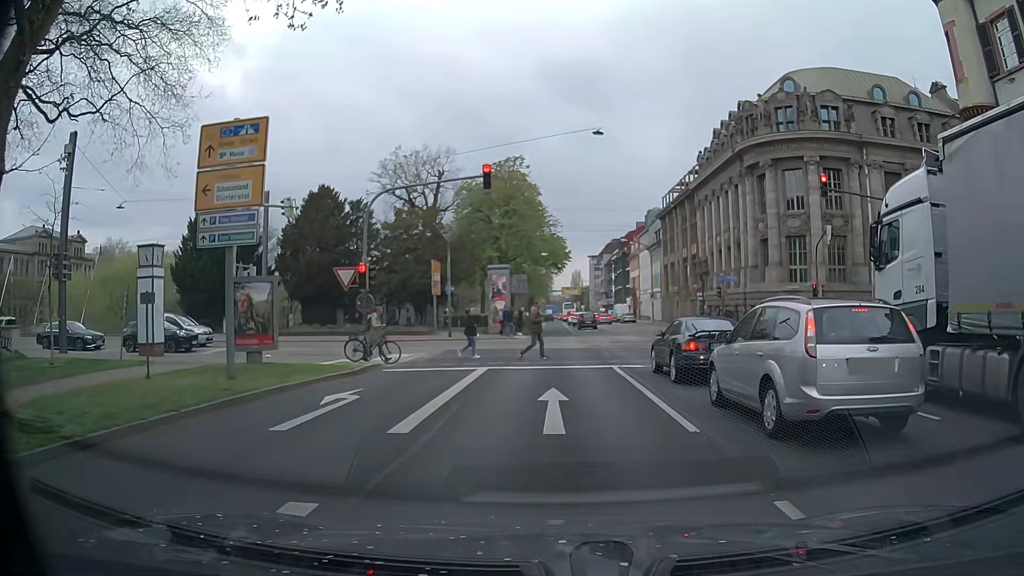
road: primary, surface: asphalt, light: Day
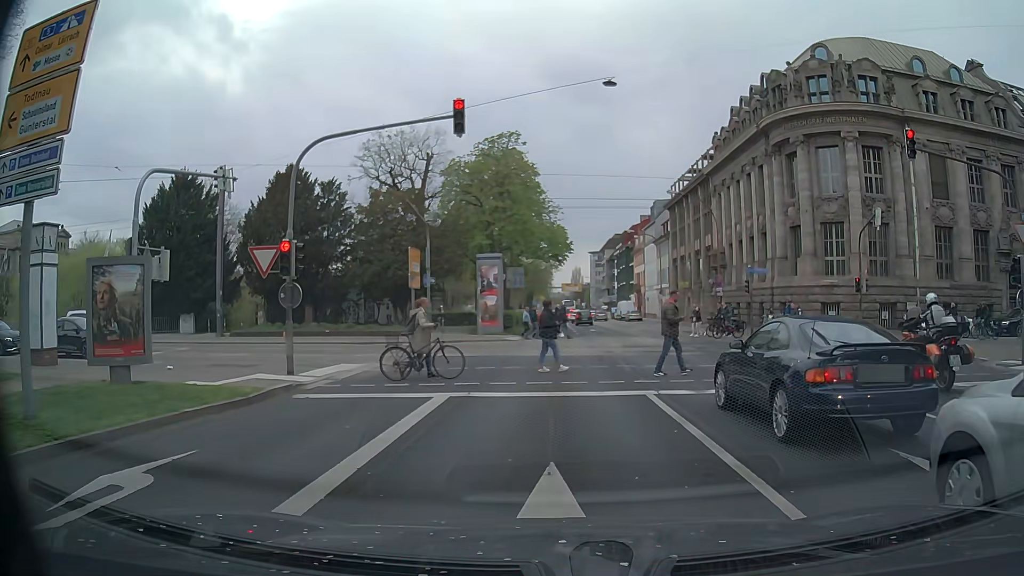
(0.0, +6.4) m; 0°
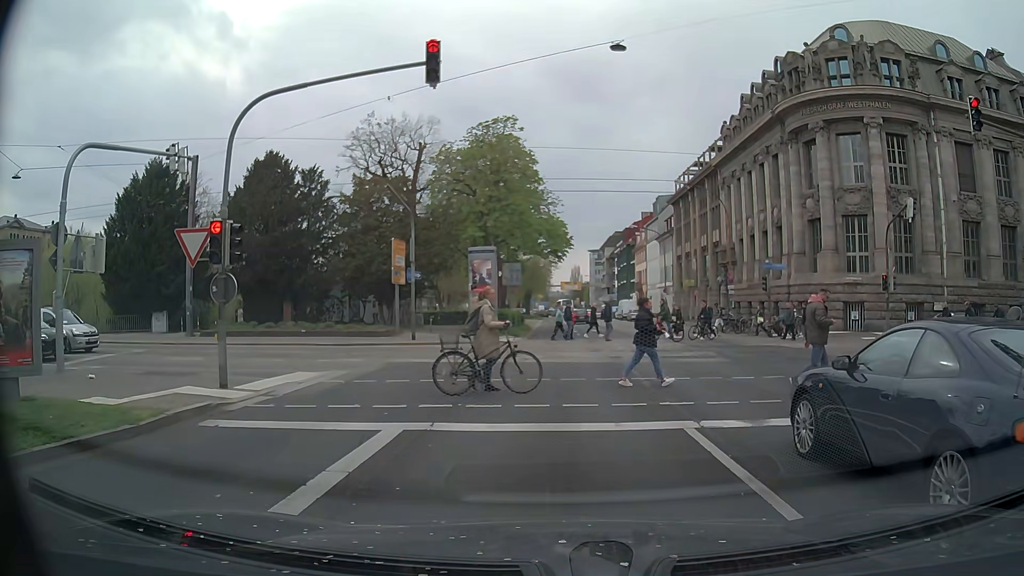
(0.0, +3.3) m; -2°
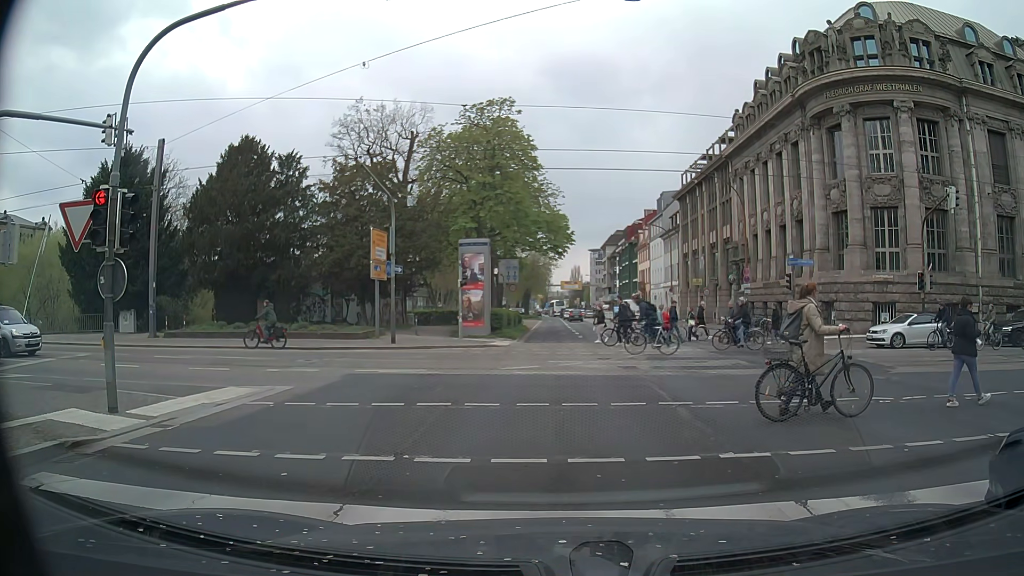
(+0.1, +3.6) m; +1°
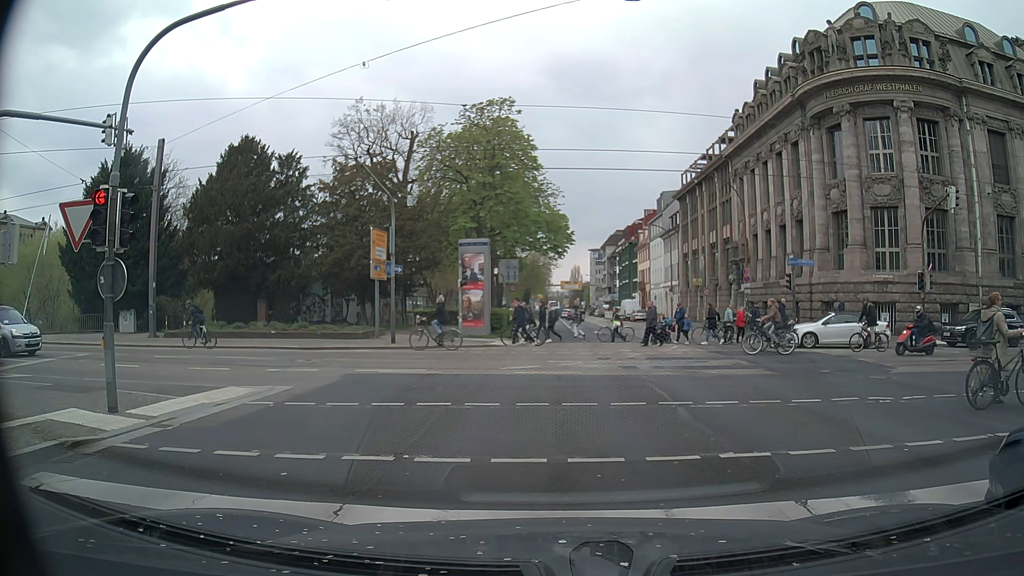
(0.0, +0.1) m; 0°
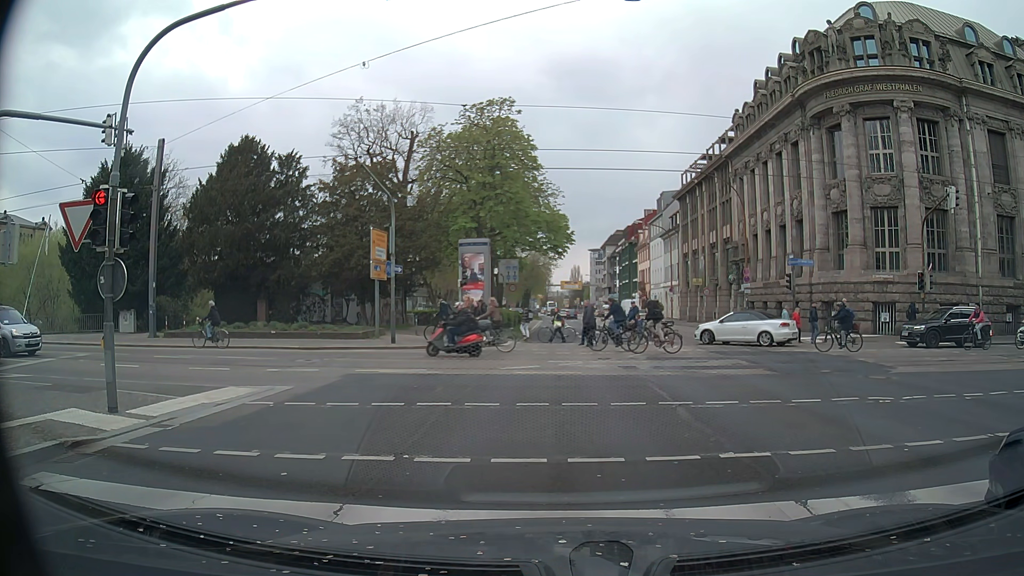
(0.0, 0.0) m; 0°
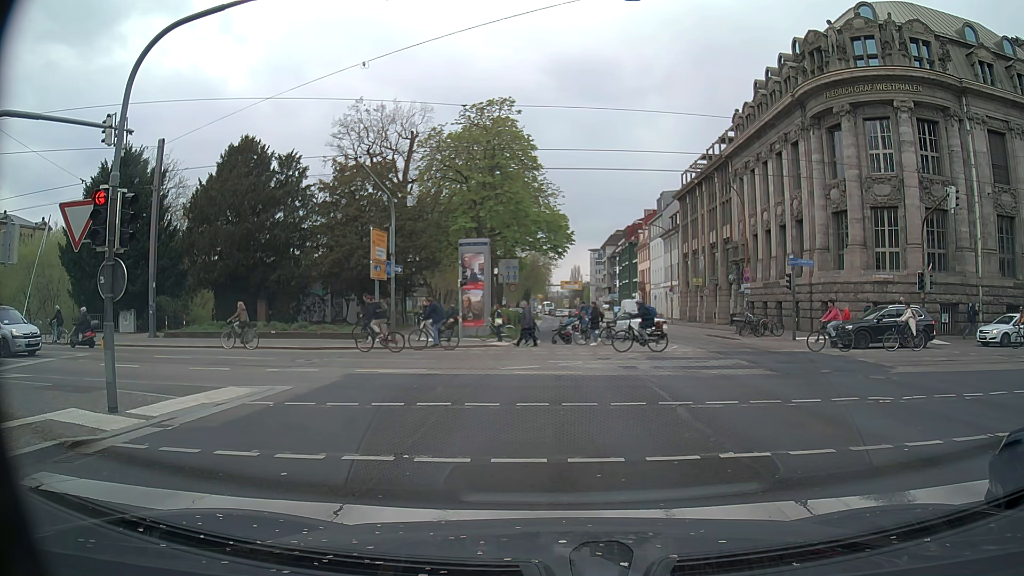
(0.0, 0.0) m; 0°
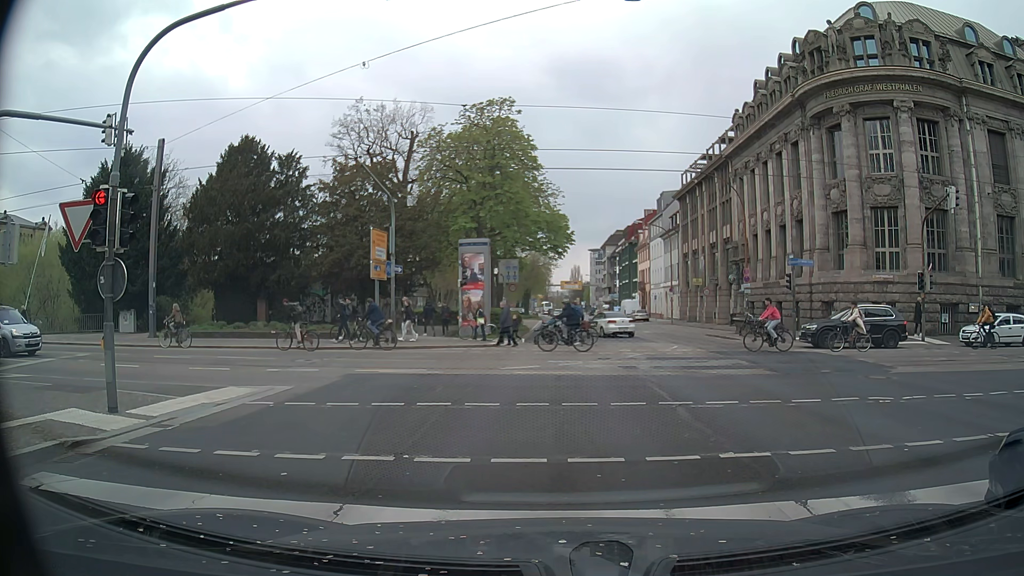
(0.0, 0.0) m; 0°
(0, +10) (0, +20) (+1, +30) (+1, +40) (+1, +50) (+1, +60) (+1, +70) (+1, +80) (+1, +90) (+1, +100) m
